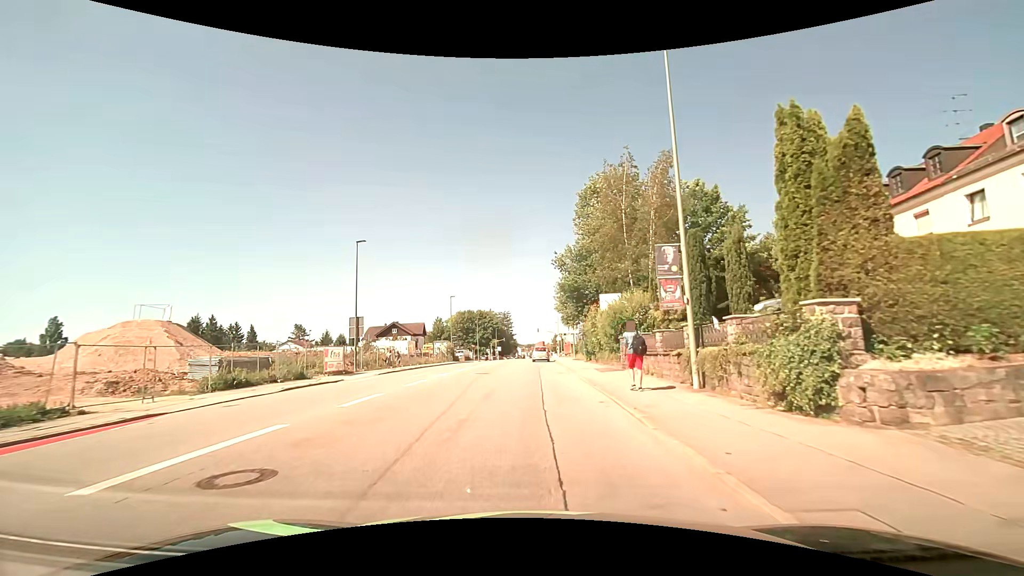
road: tertiary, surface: asphalt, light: Day
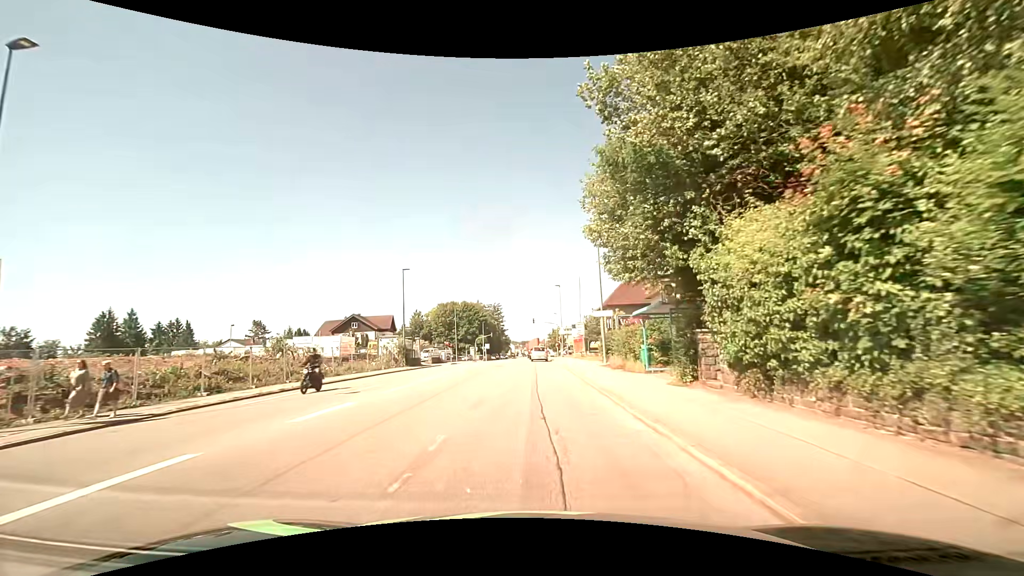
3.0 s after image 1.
(+0.1, +26.4) m; +1°
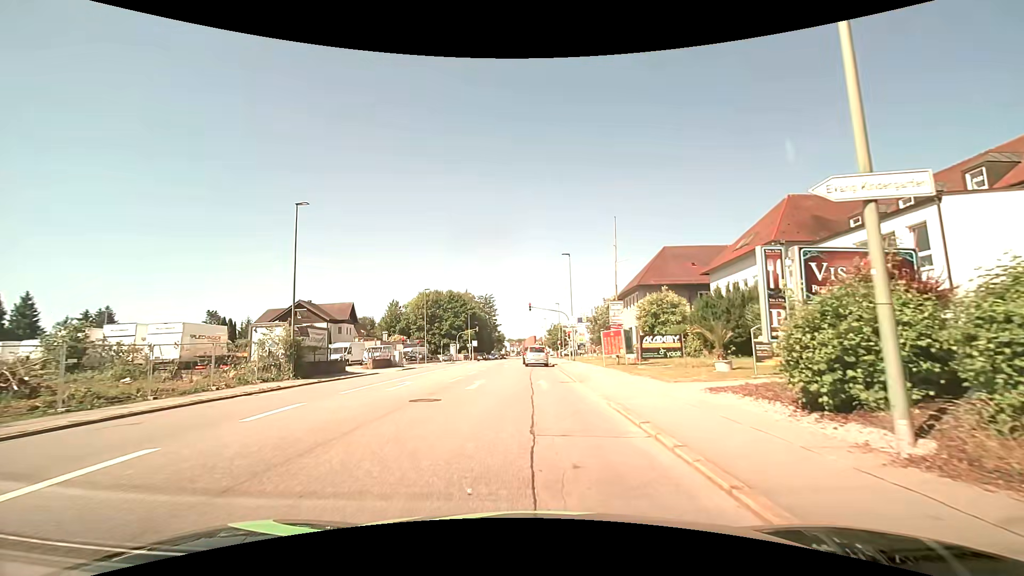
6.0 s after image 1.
(0.0, +23.3) m; 0°
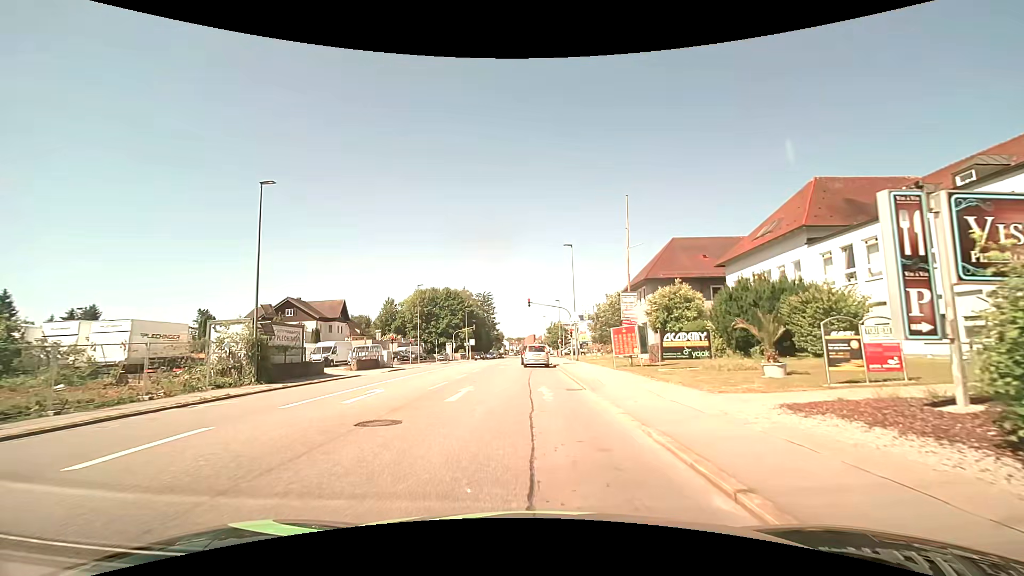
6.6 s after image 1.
(0.0, +3.7) m; 0°
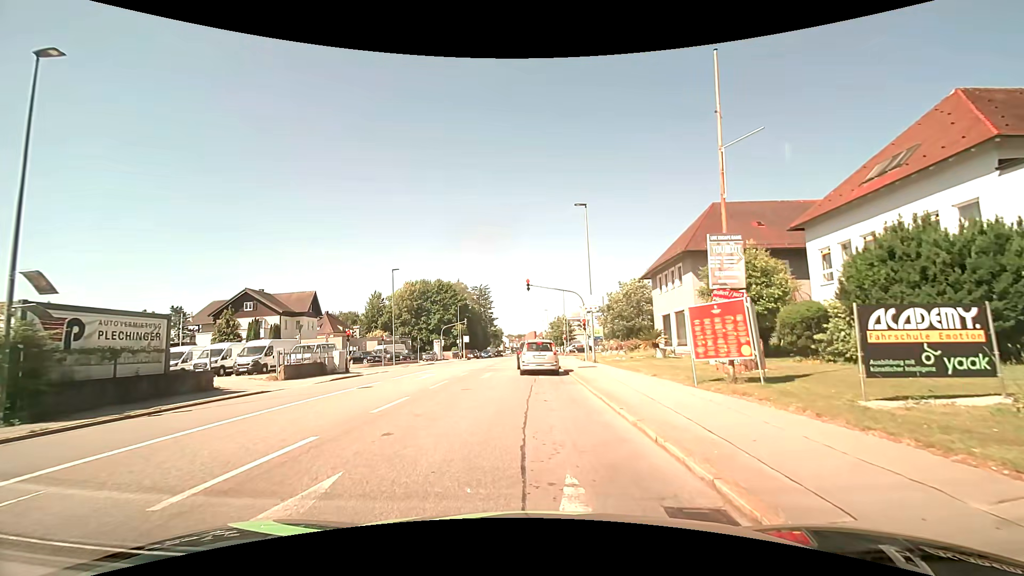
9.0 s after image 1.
(0.0, +11.6) m; 0°
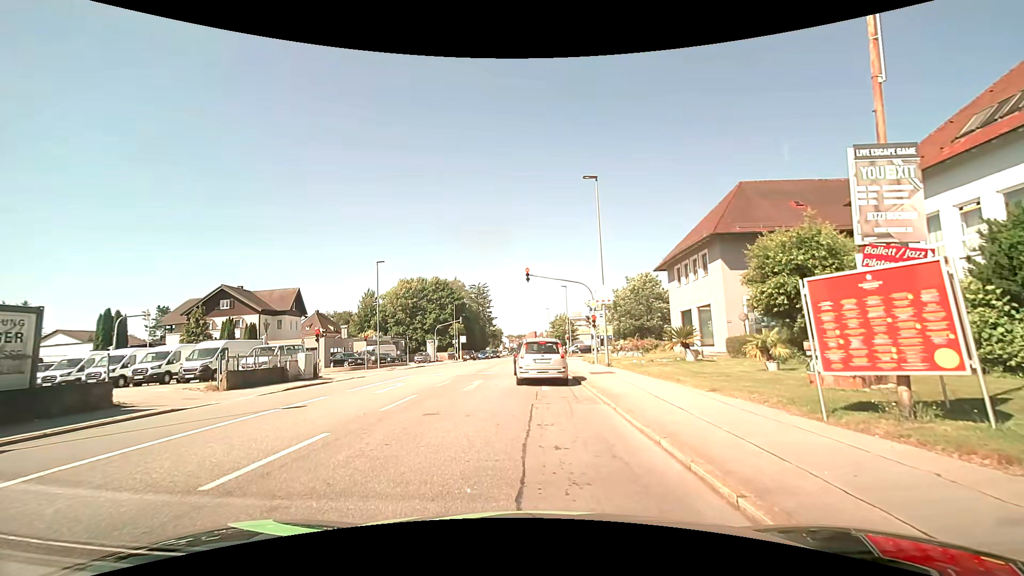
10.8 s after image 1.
(0.0, +5.2) m; -1°
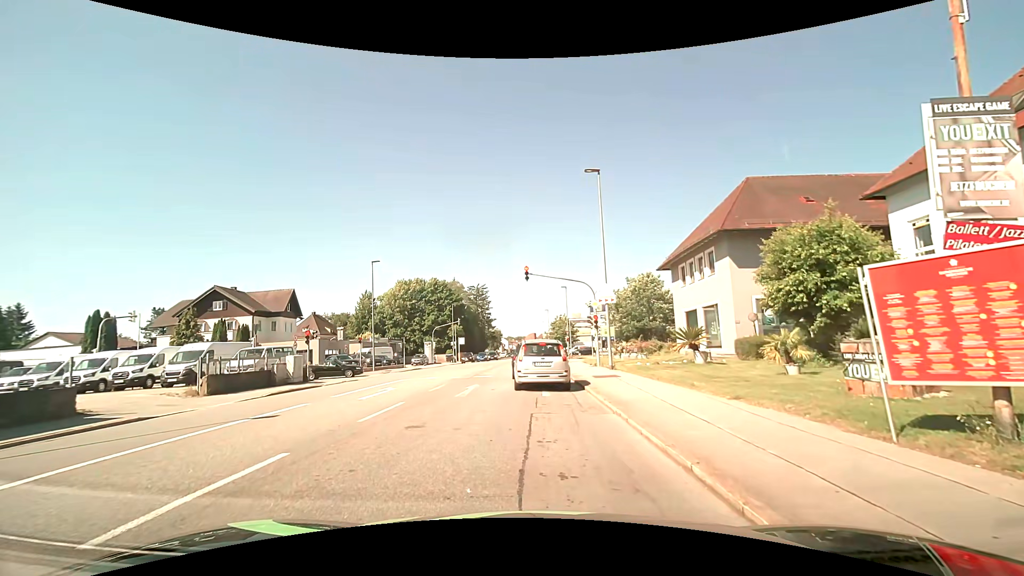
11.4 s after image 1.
(0.0, +1.3) m; 0°
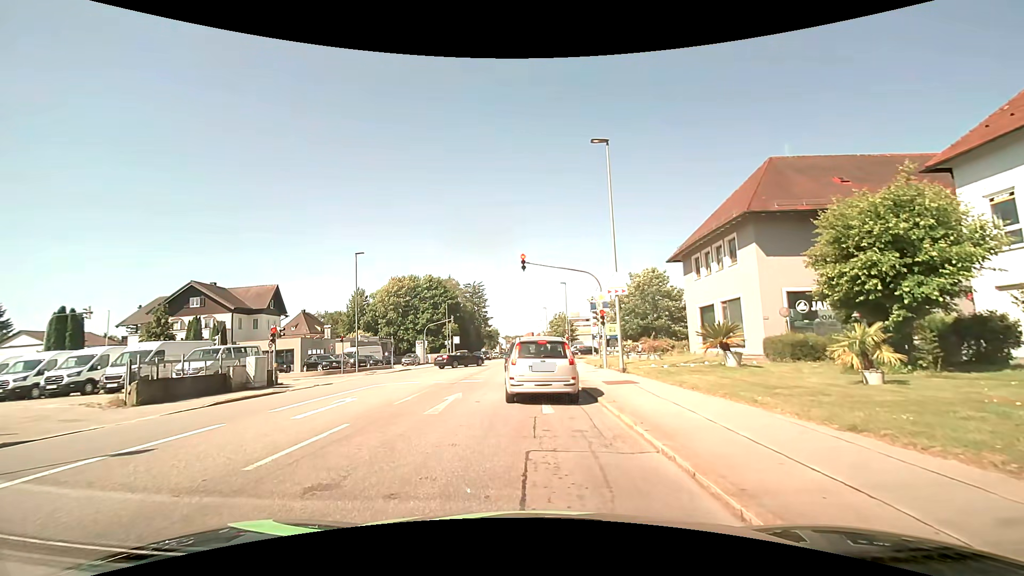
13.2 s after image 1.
(0.0, +3.7) m; +1°
